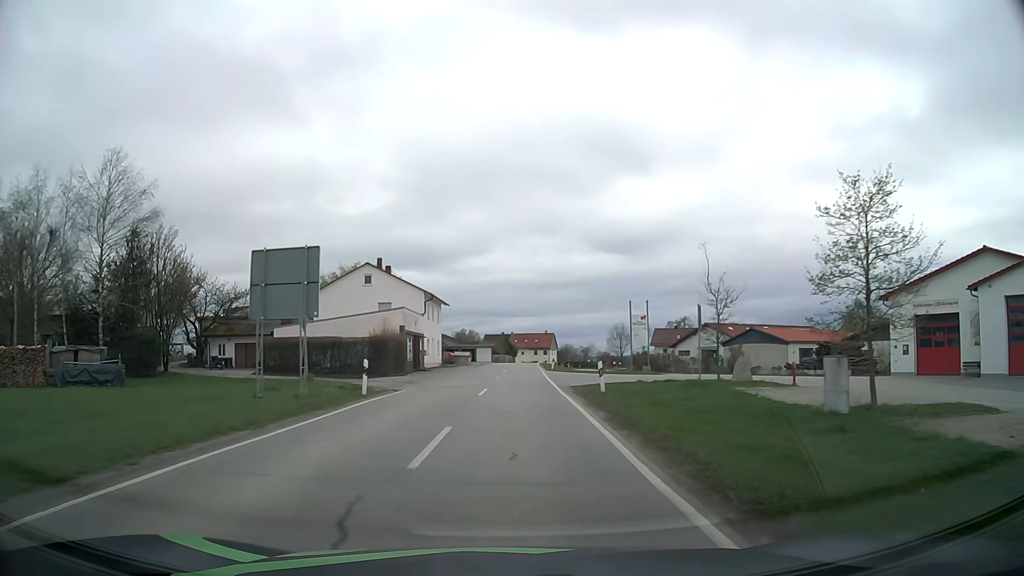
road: secondary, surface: asphalt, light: Day
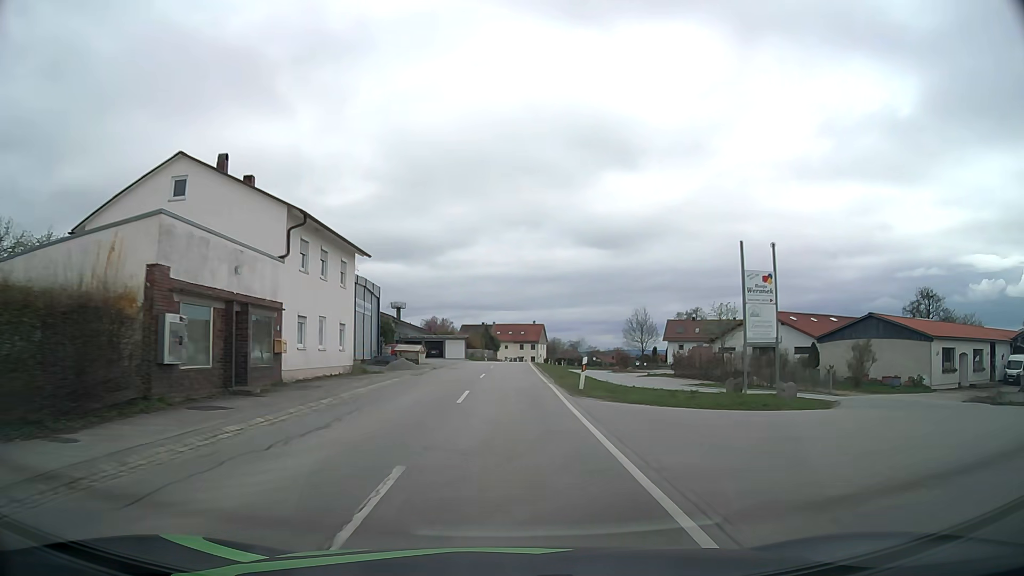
(+0.6, +29.2) m; +1°
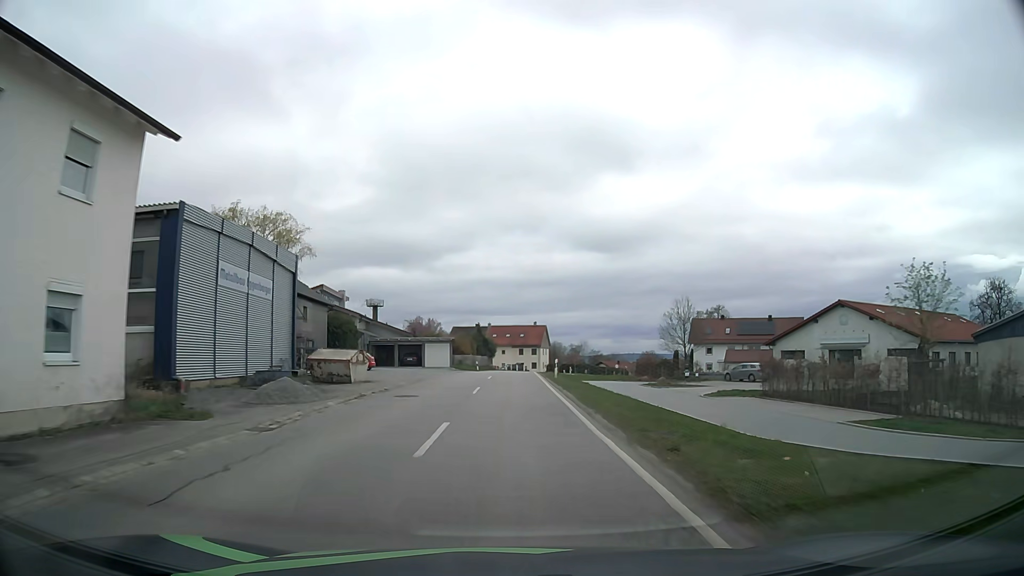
(+0.1, +19.8) m; 0°
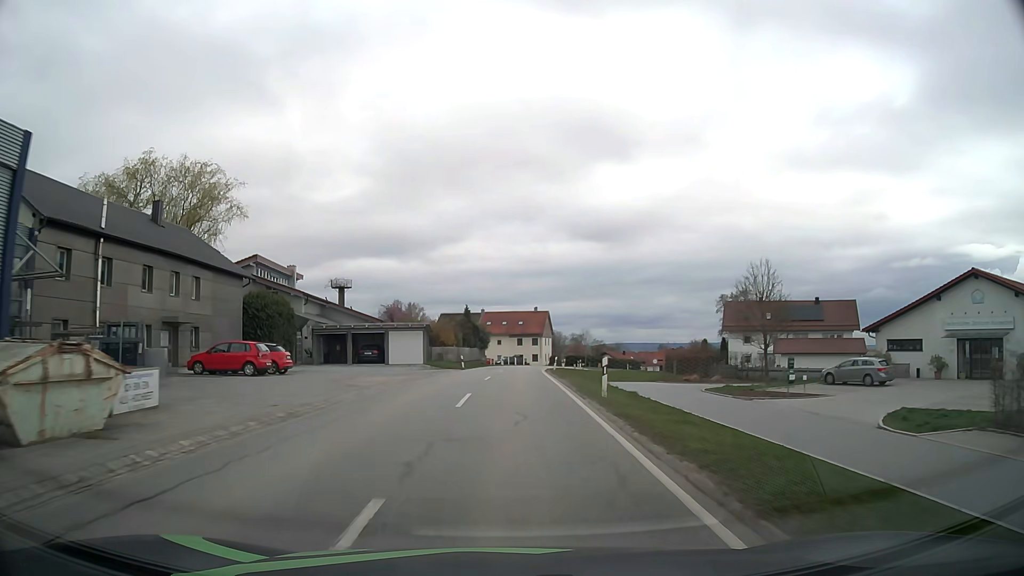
(+0.1, +19.2) m; 0°
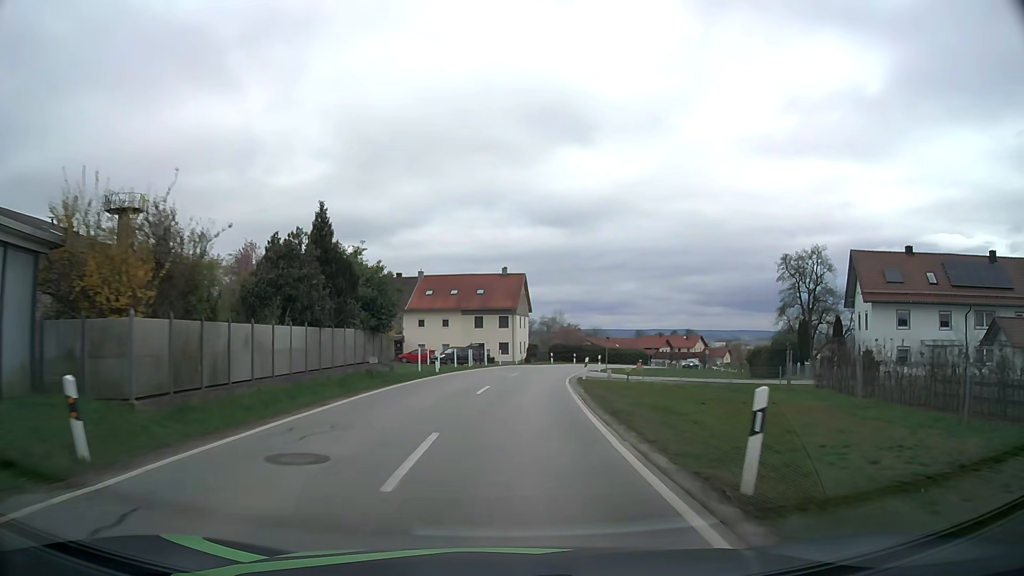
(+0.7, +45.0) m; +3°
(0, +10) (0, +20) (+1, +30) (+3, +40) (+5, +50) (+8, +59) (+11, +69) (+15, +78) (+19, +87) (+24, +96) m
